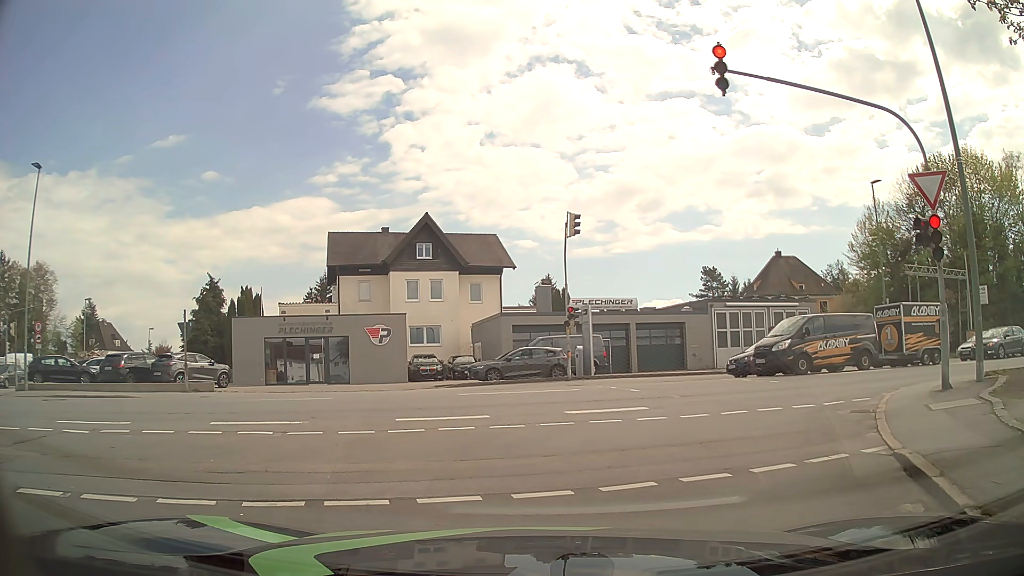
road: residential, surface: asphalt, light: Day
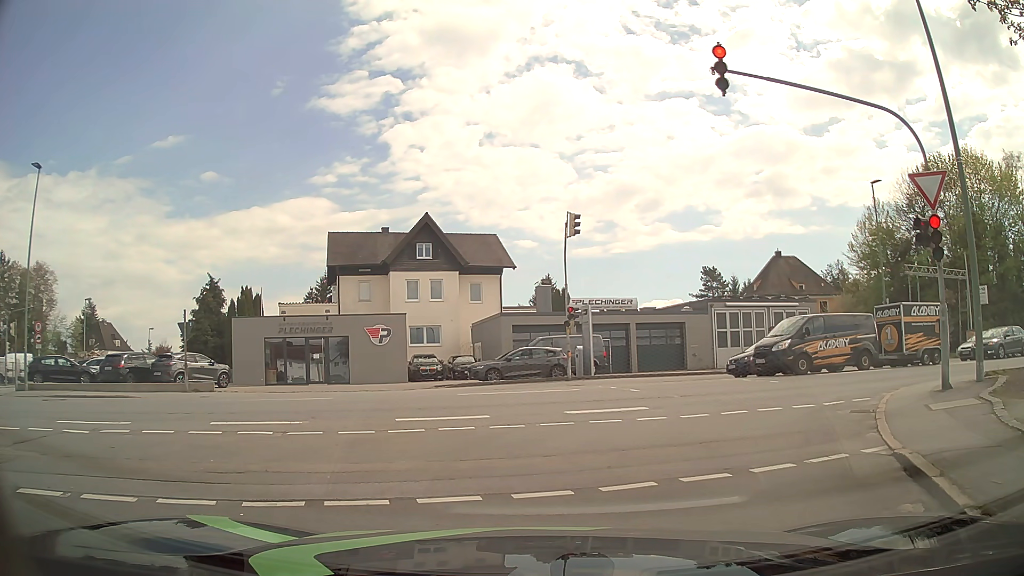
(0.0, 0.0) m; 0°
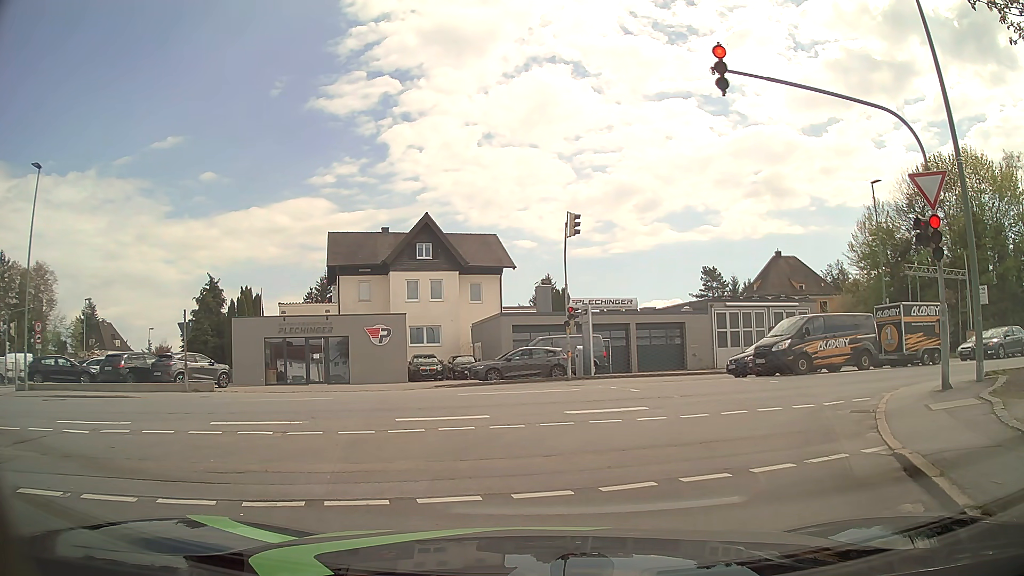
(0.0, 0.0) m; 0°
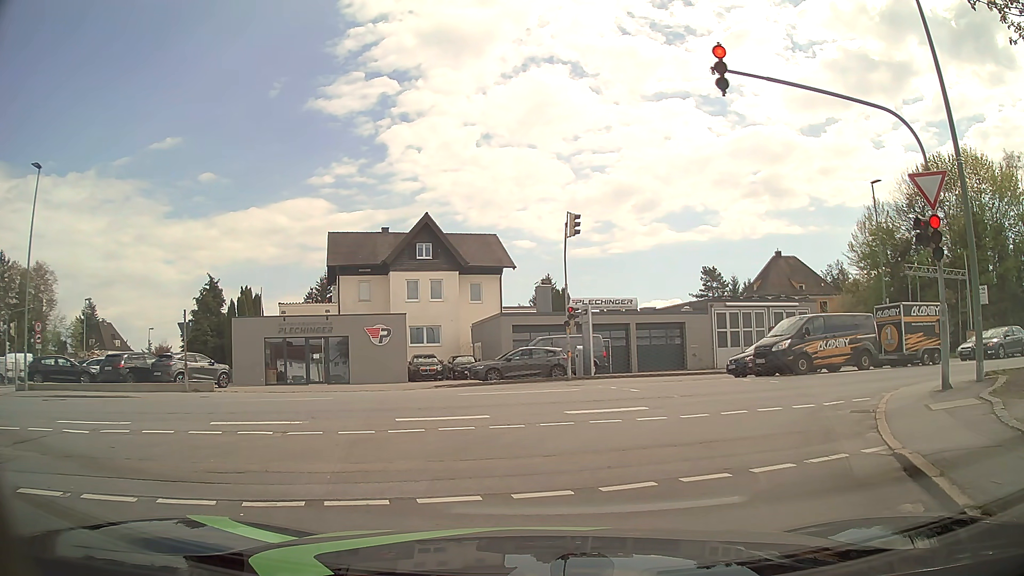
(0.0, 0.0) m; 0°
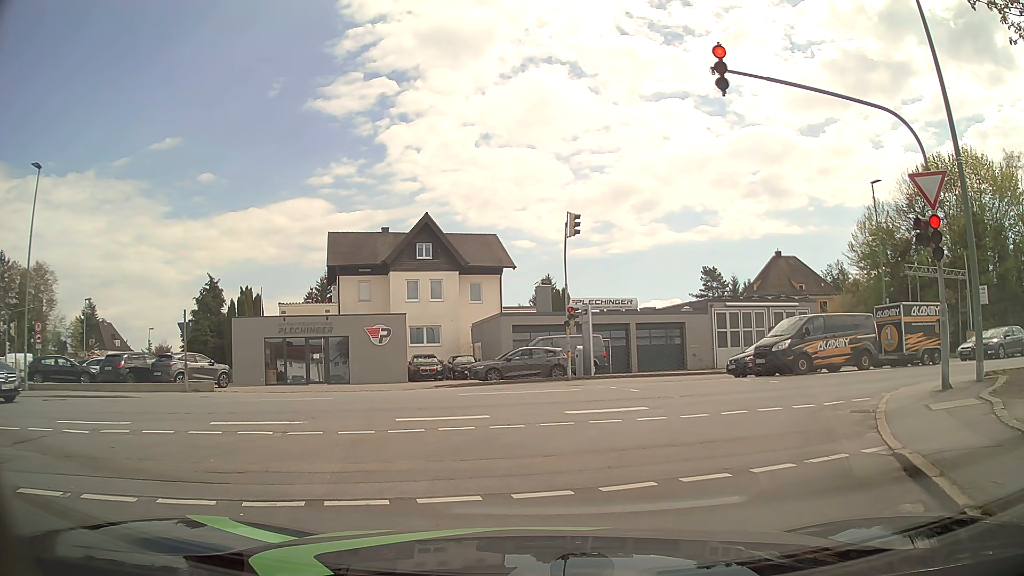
(0.0, 0.0) m; 0°
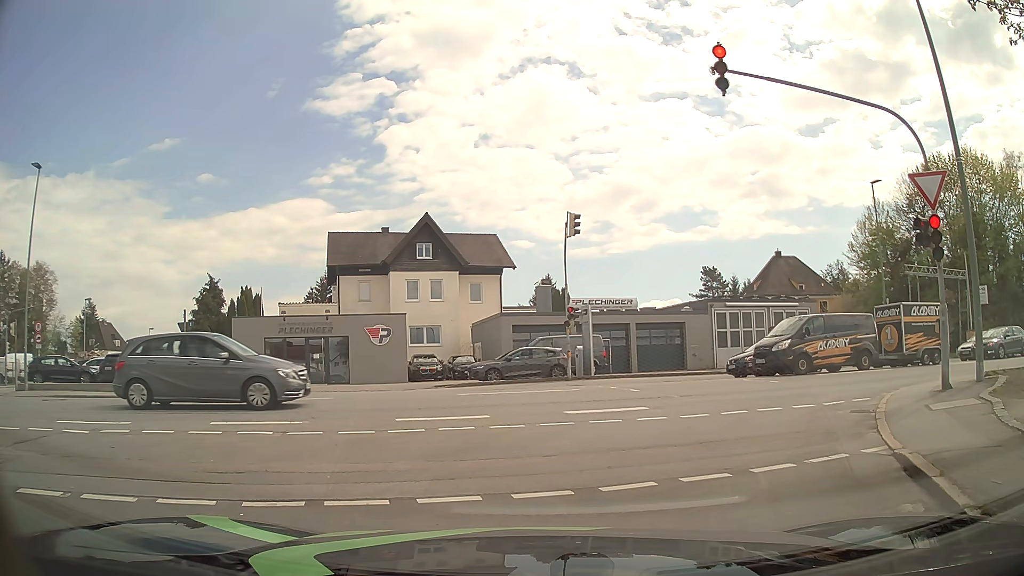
(0.0, 0.0) m; 0°
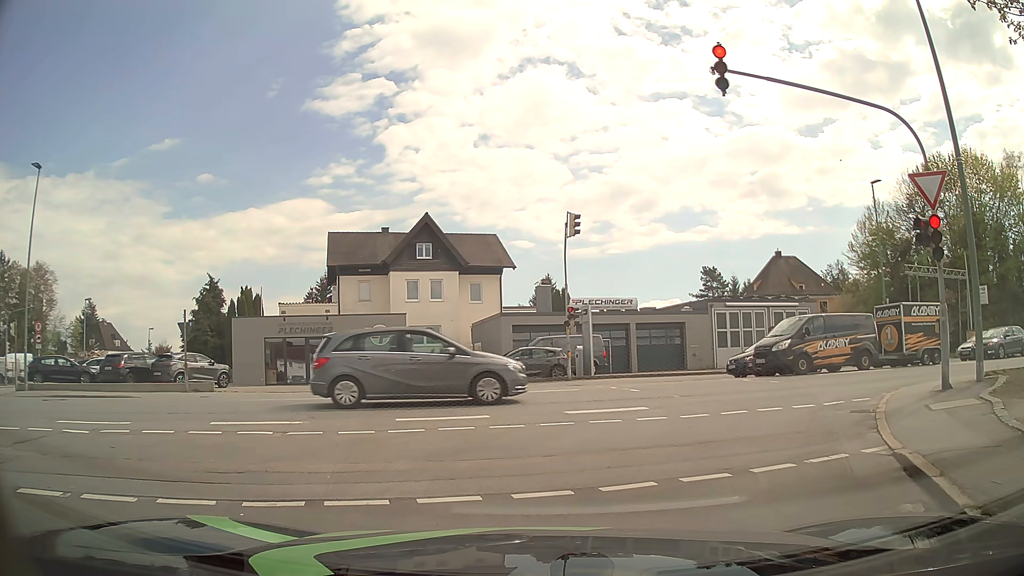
(0.0, 0.0) m; 0°
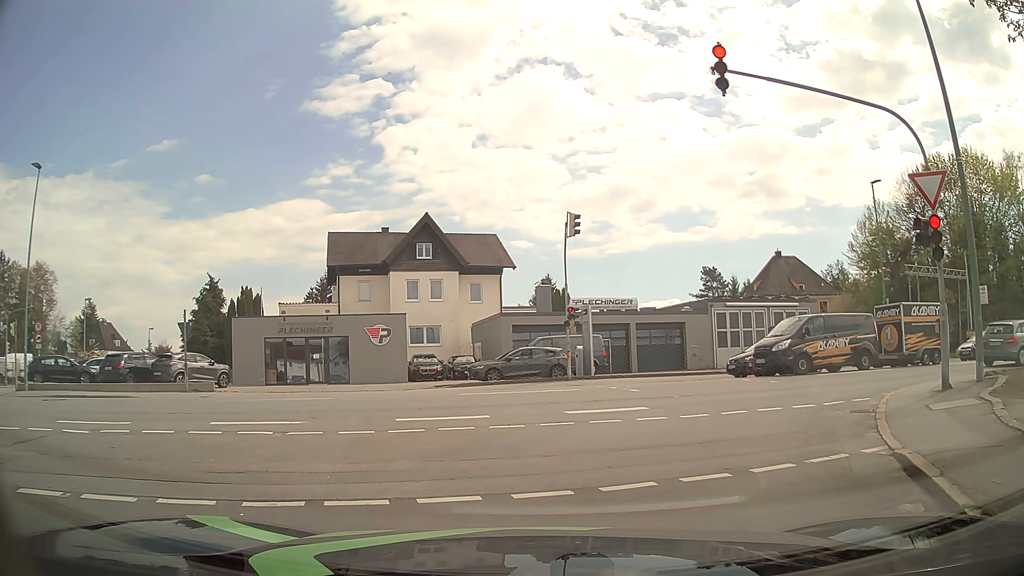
(0.0, 0.0) m; 0°
(+2, +10) (+9, +17) (+18, +20) (+28, +22) (+38, +24) (+48, +27) (+57, +29) (+67, +31) (+77, +33) (+87, +35) m
